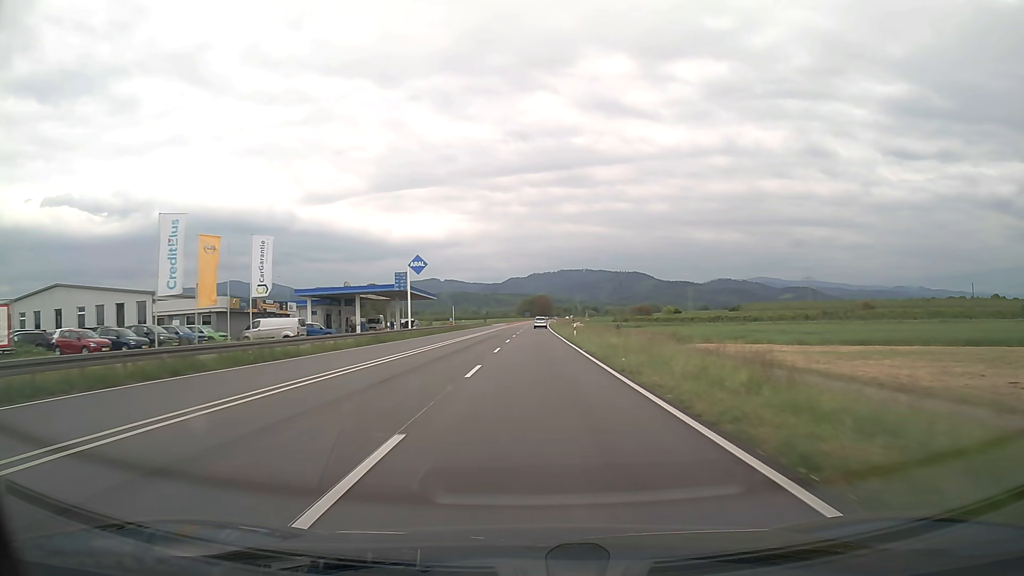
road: trunk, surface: asphalt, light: Day
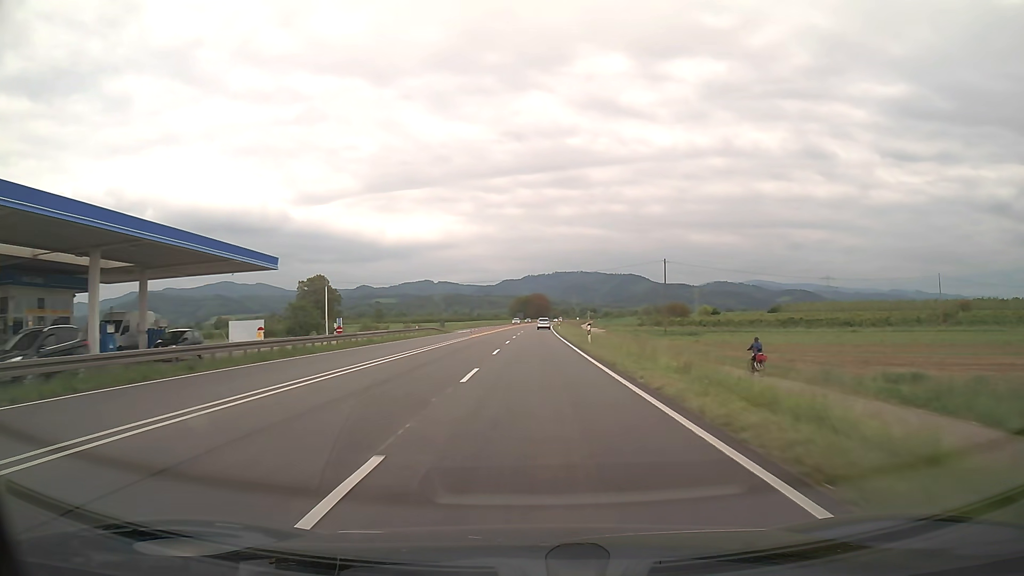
(0.0, +61.4) m; 0°
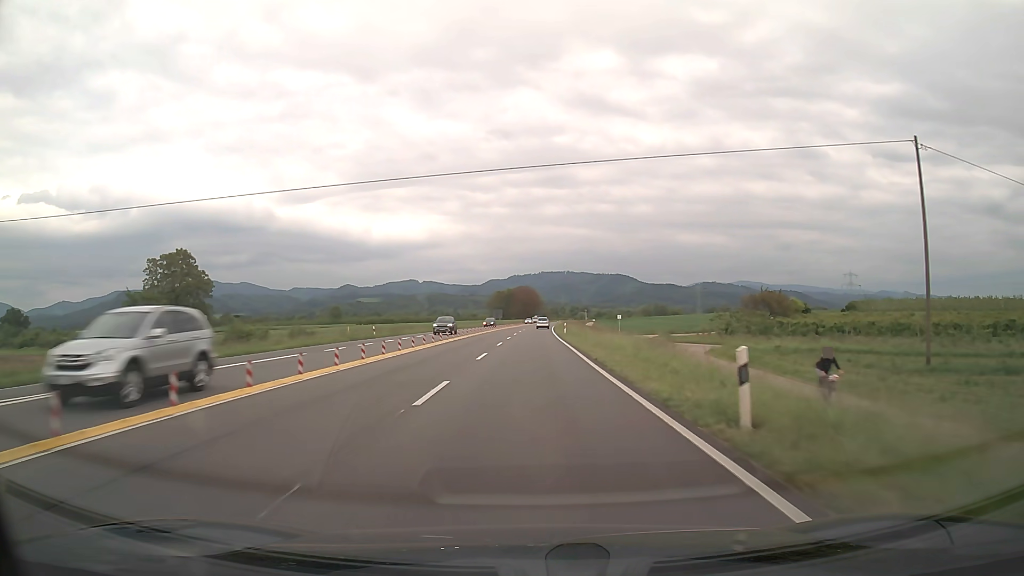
(+0.8, +76.4) m; +1°
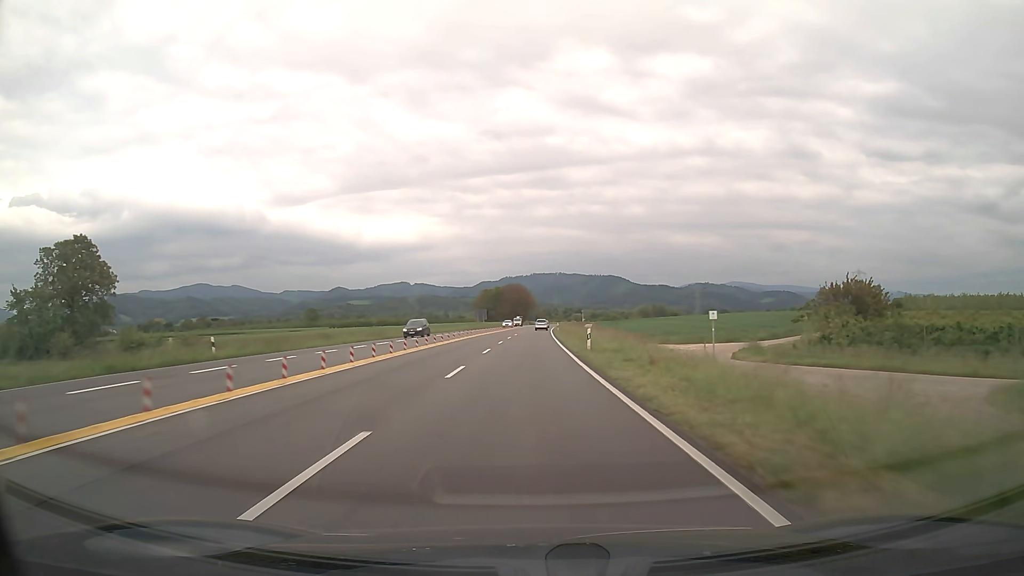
(+0.2, +30.4) m; +1°
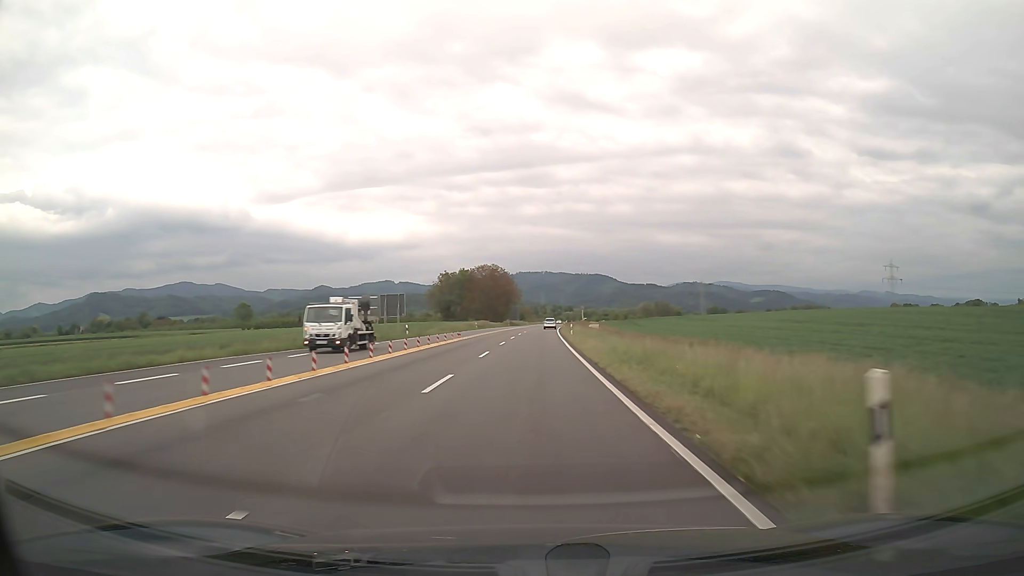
(+0.8, +75.8) m; +1°
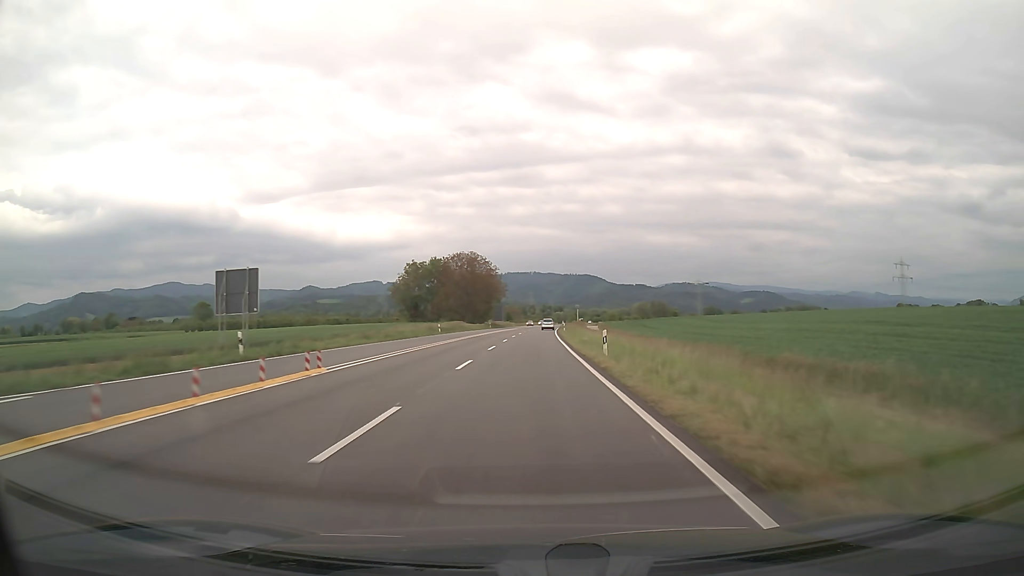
(+0.3, +30.3) m; +1°
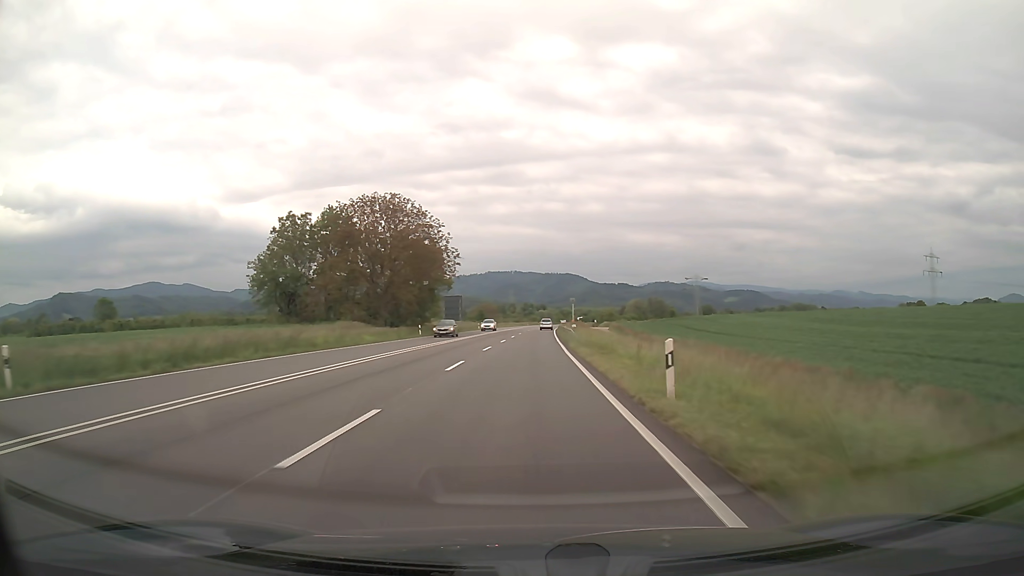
(+0.9, +60.4) m; +2°
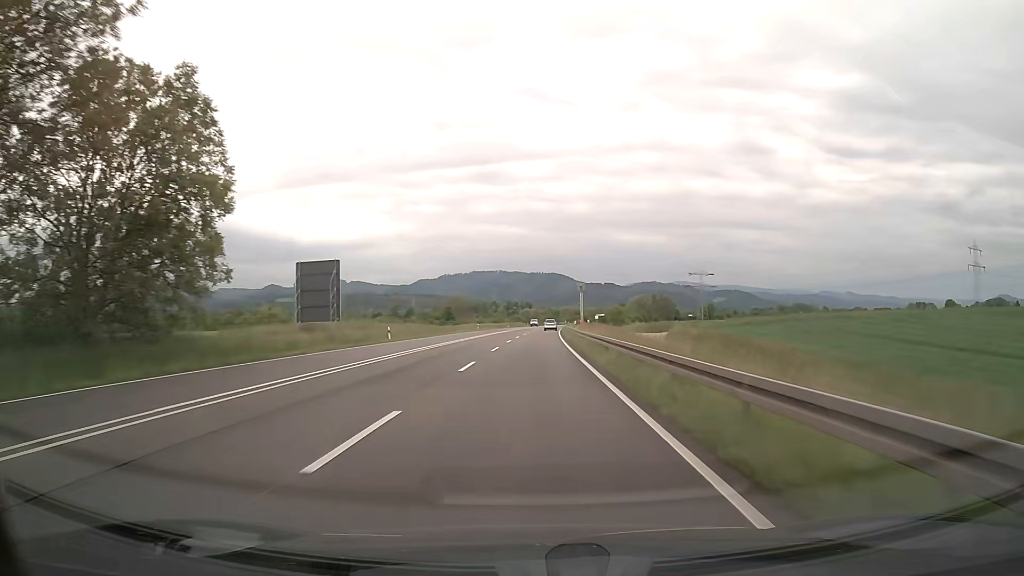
(+0.6, +60.3) m; +1°
(0, +10) (0, +20) (0, +30) (0, +40) (0, +50) (+1, +60) (+1, +70) (+1, +80) (+2, +90) (+2, +100) m
